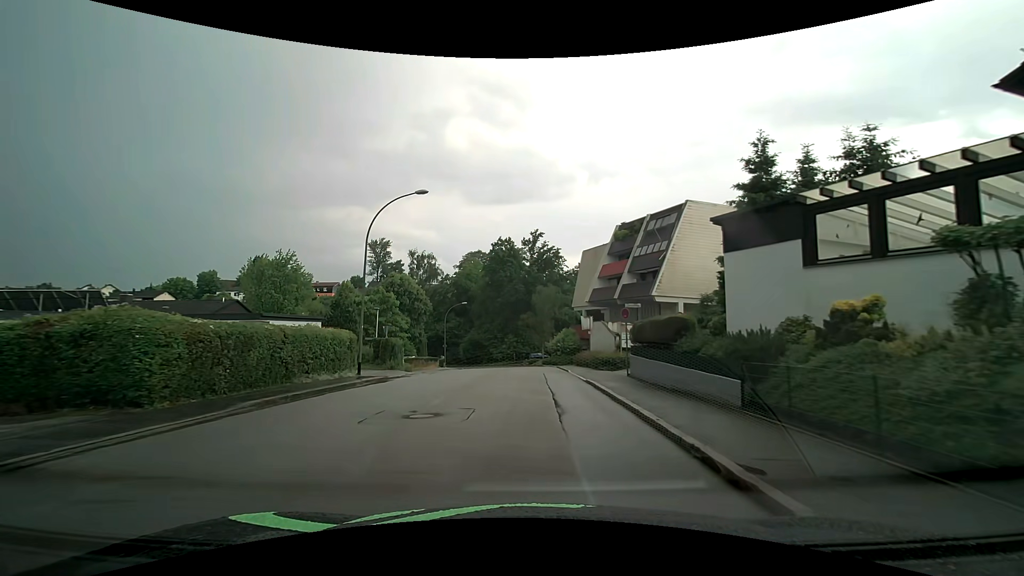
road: residential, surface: asphalt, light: Day
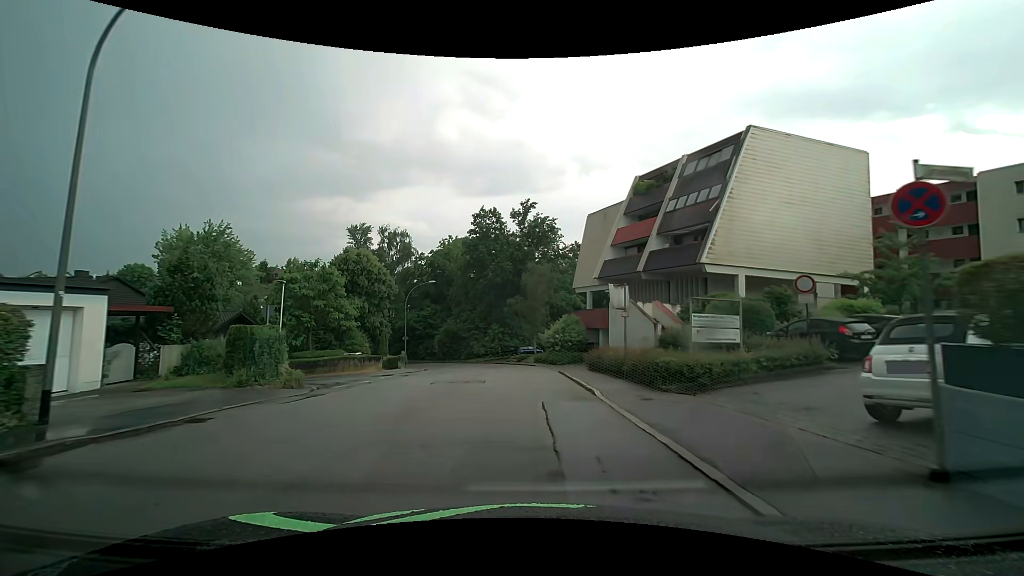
(+0.1, +15.1) m; +1°
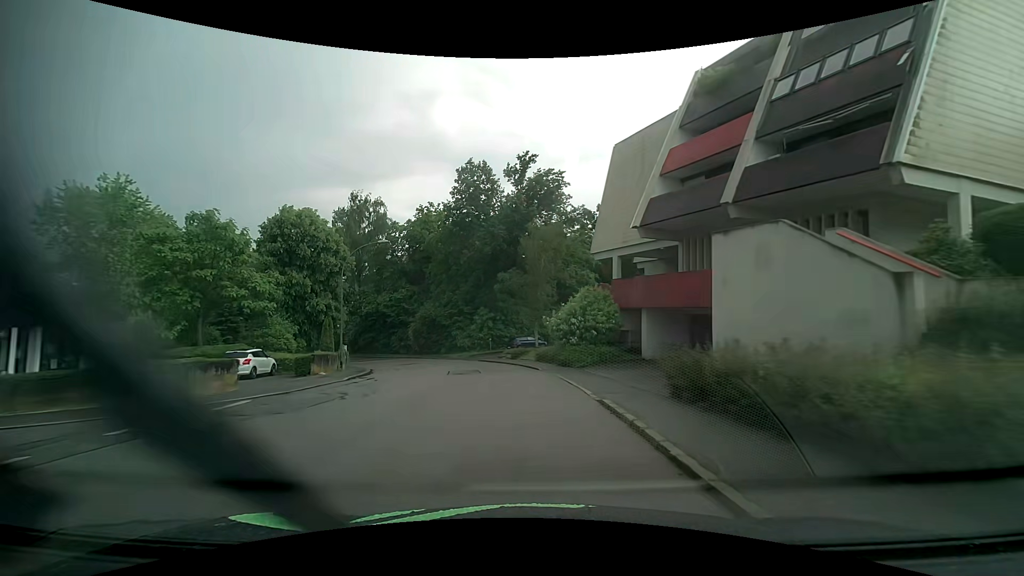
(+0.1, +15.6) m; 0°
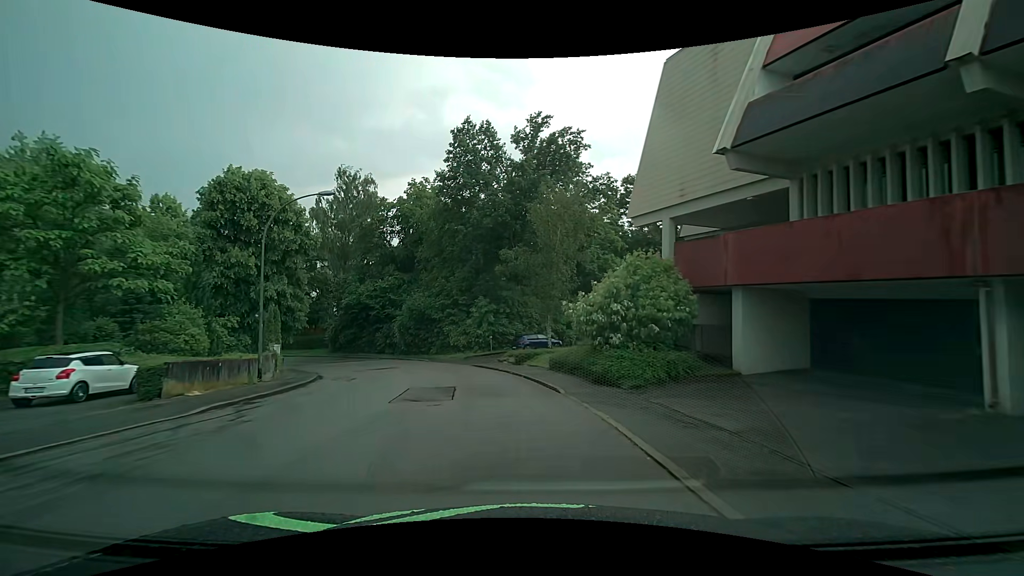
(0.0, +10.2) m; -1°
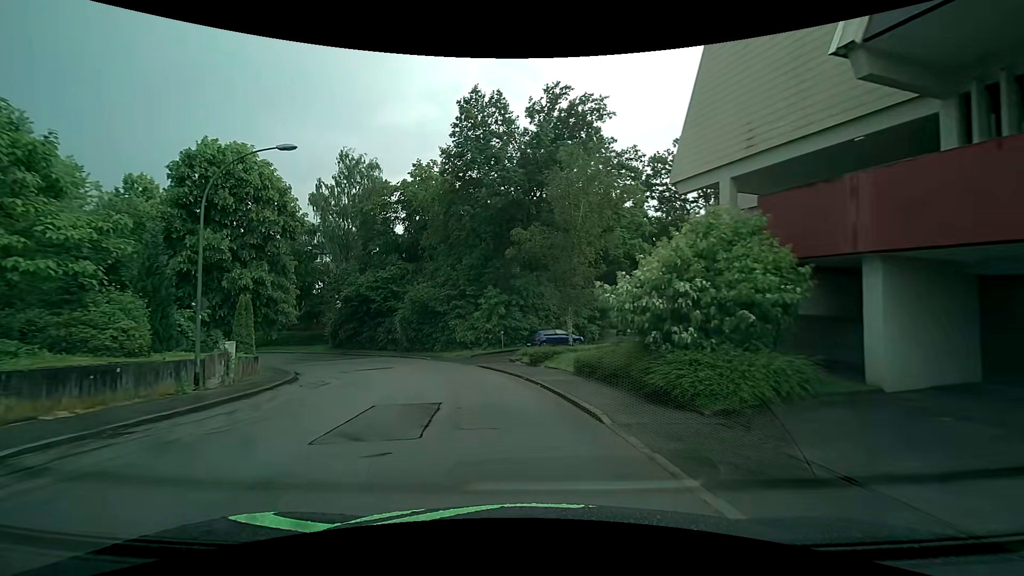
(0.0, +5.0) m; -1°
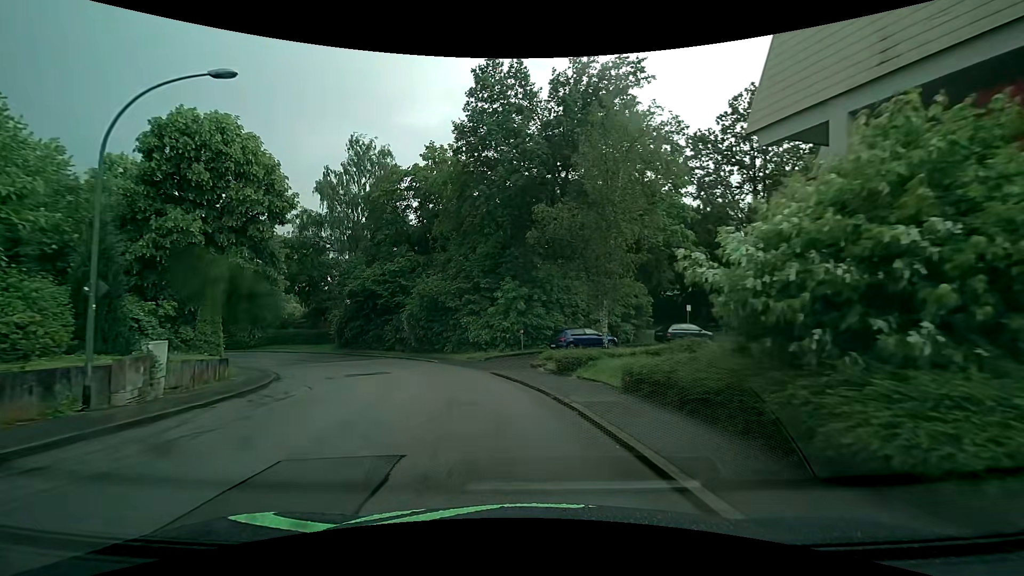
(-0.1, +5.0) m; -3°
